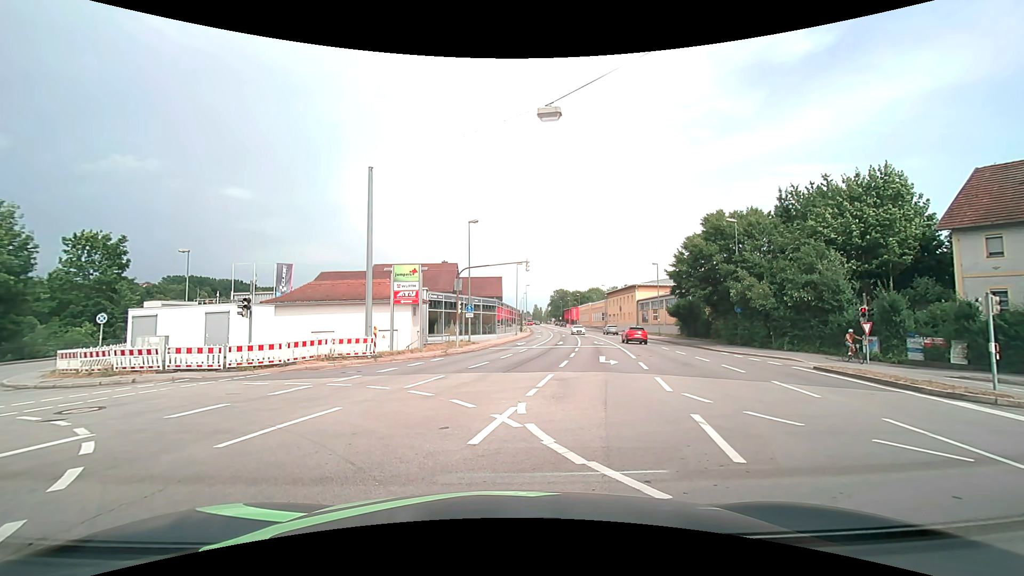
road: primary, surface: asphalt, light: Day
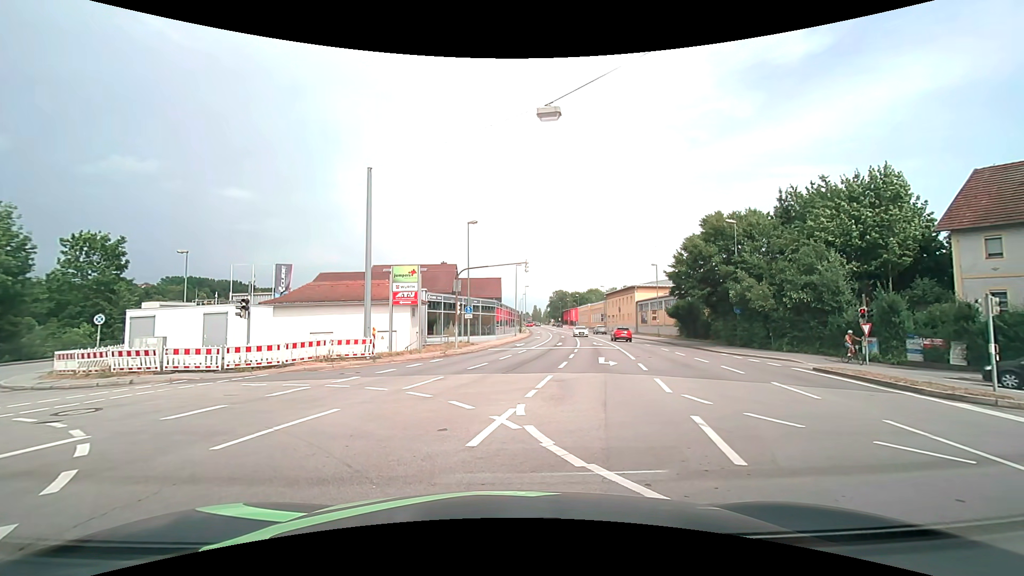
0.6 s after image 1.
(0.0, 0.0) m; 0°
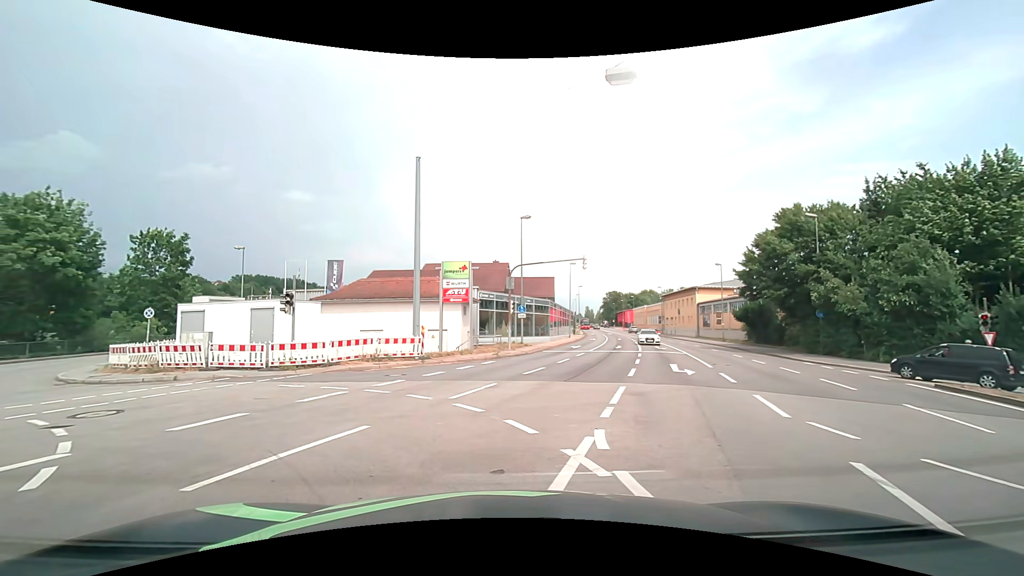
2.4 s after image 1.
(0.0, +2.2) m; -4°
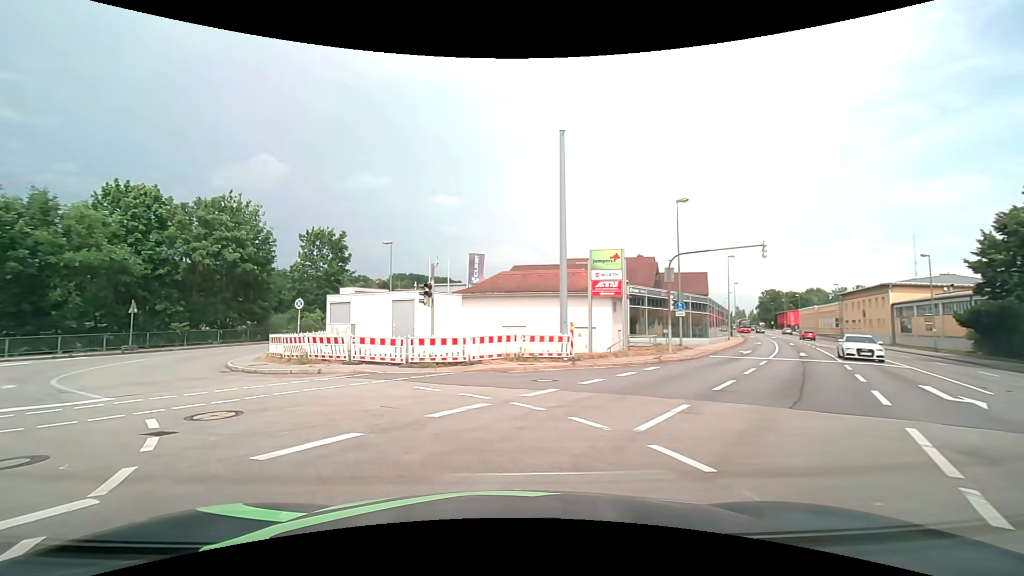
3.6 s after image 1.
(-0.5, +3.5) m; -14°
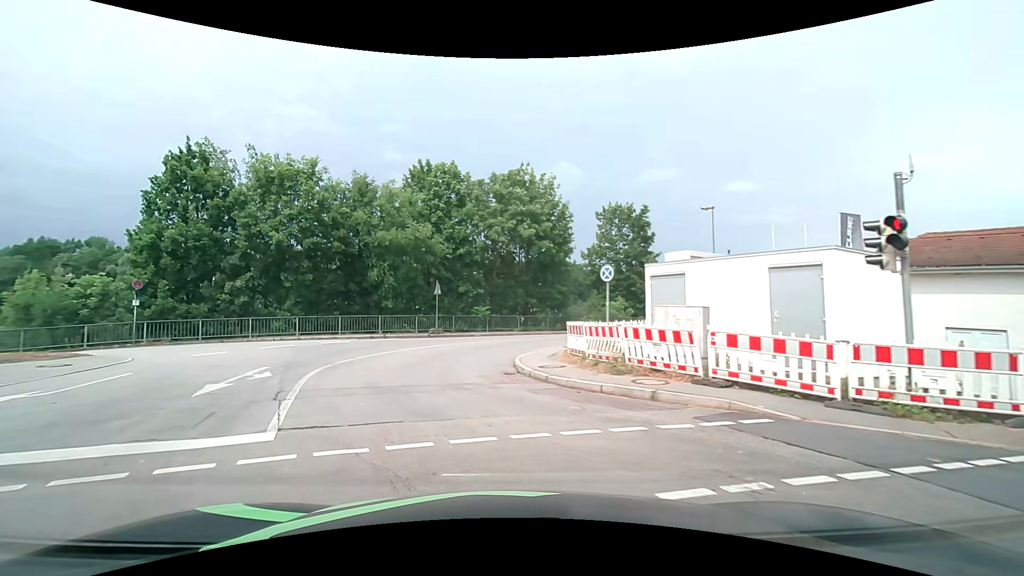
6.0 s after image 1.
(-3.1, +9.0) m; -36°
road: unclassified
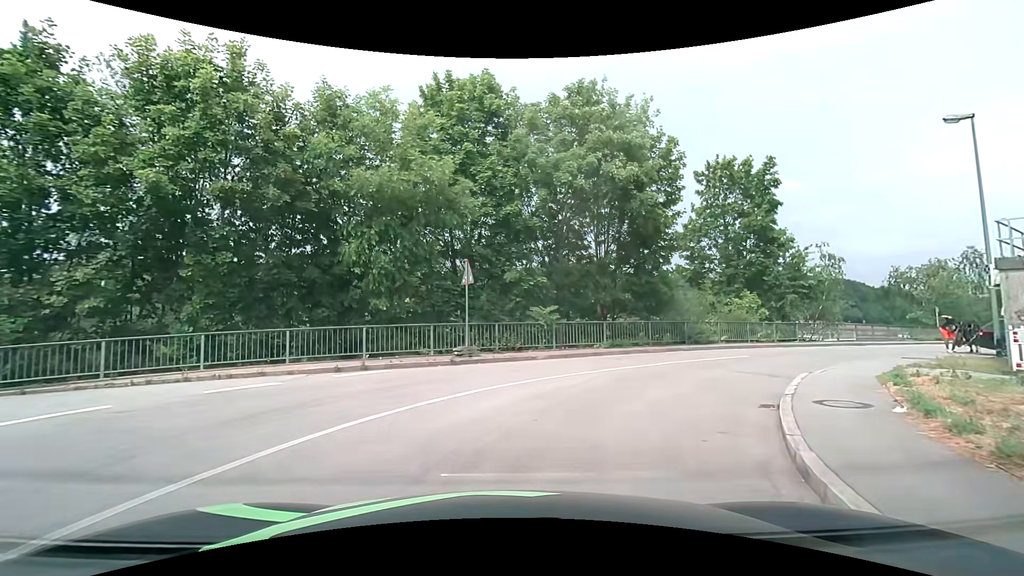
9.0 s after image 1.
(-1.2, +13.6) m; -4°
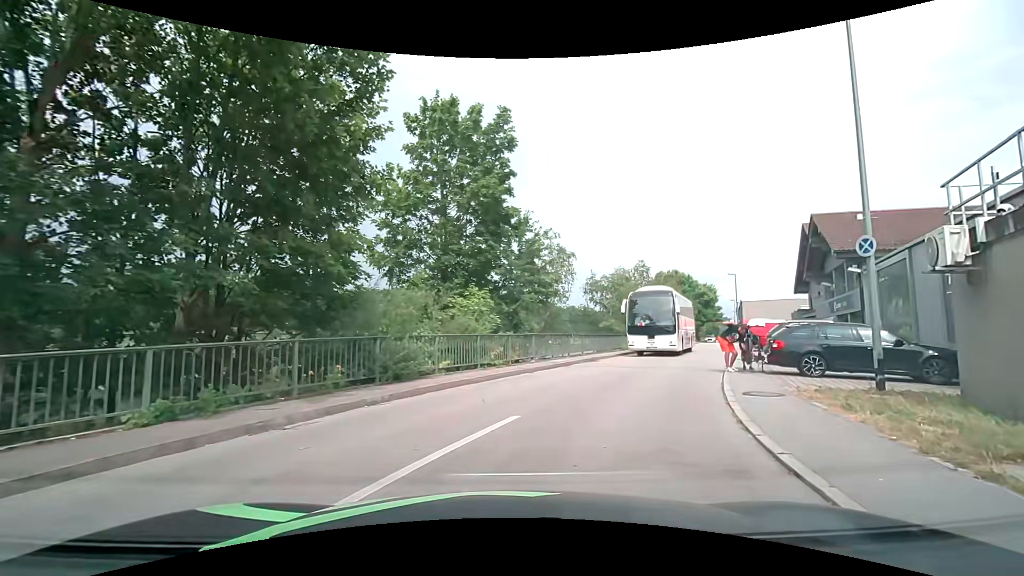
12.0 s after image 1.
(+3.0, +11.7) m; +33°
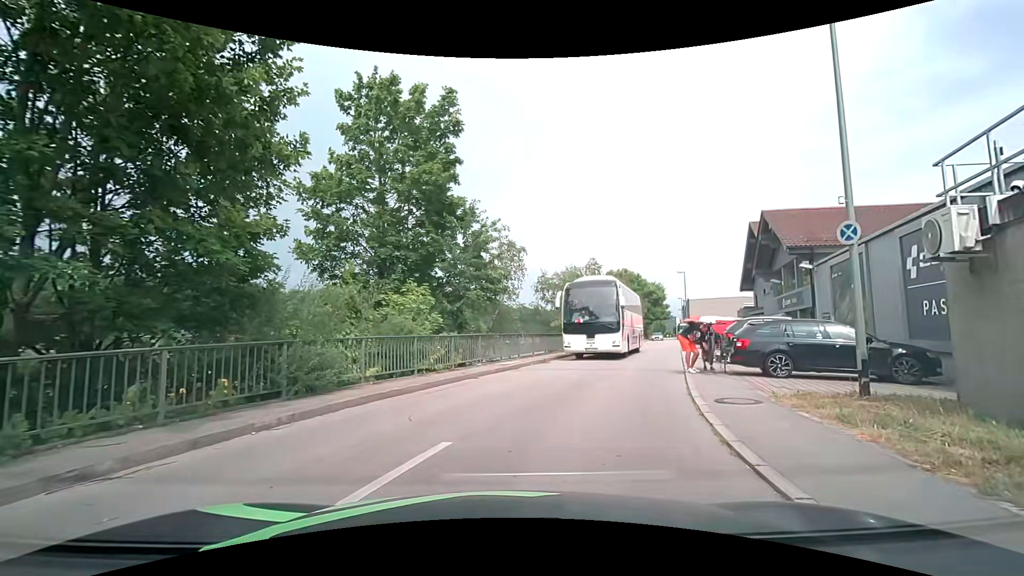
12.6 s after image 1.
(+0.1, +1.6) m; +8°
(+1, +10) (+4, +20) (+7, +29) (+10, +39) (+13, +48) (+16, +58) (+19, +67) (+22, +77) (+25, +86) (+28, +96) m
